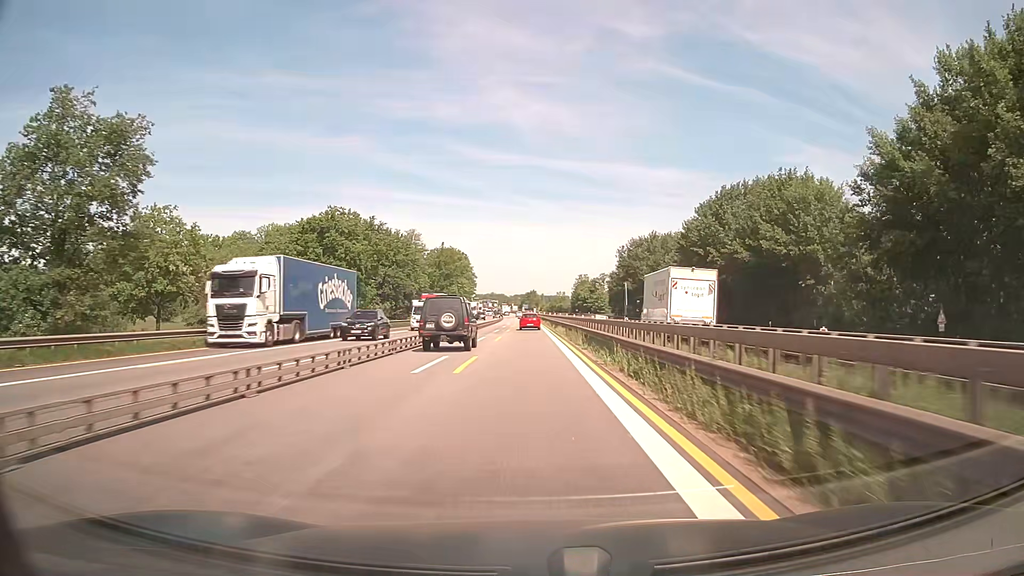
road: motorway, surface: asphalt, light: Day
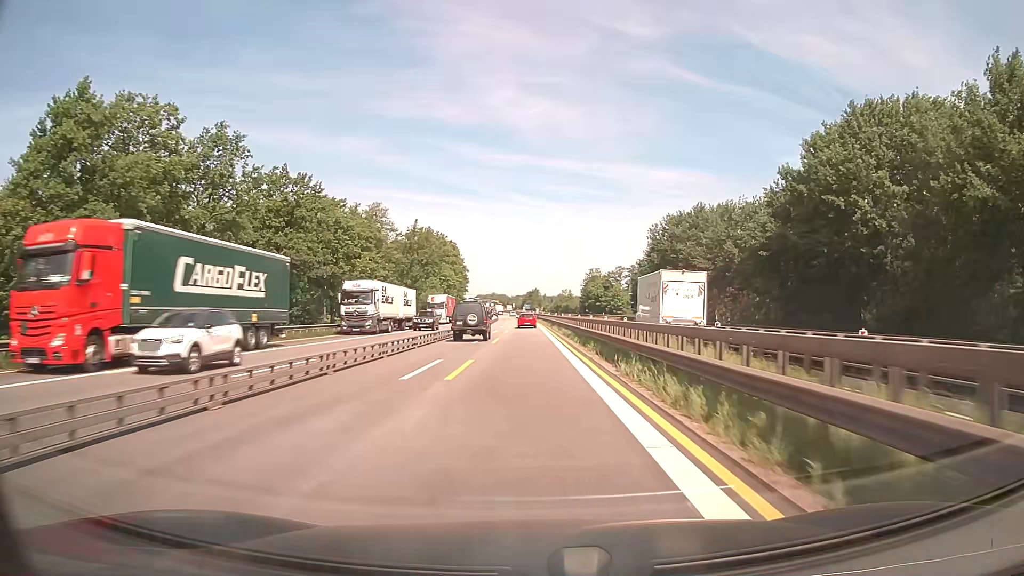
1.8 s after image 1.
(0.0, +37.6) m; 0°
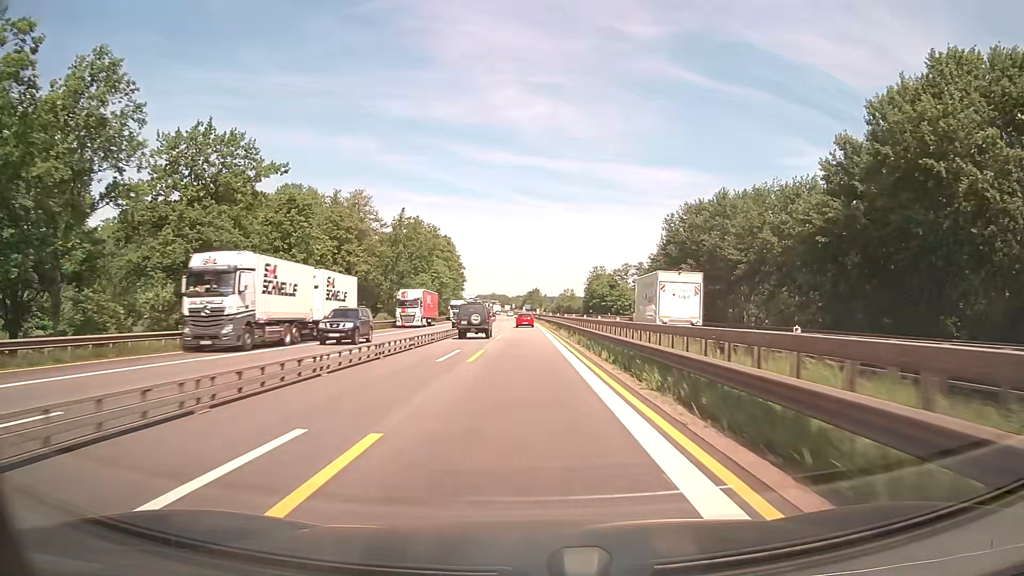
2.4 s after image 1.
(0.0, +12.5) m; 0°
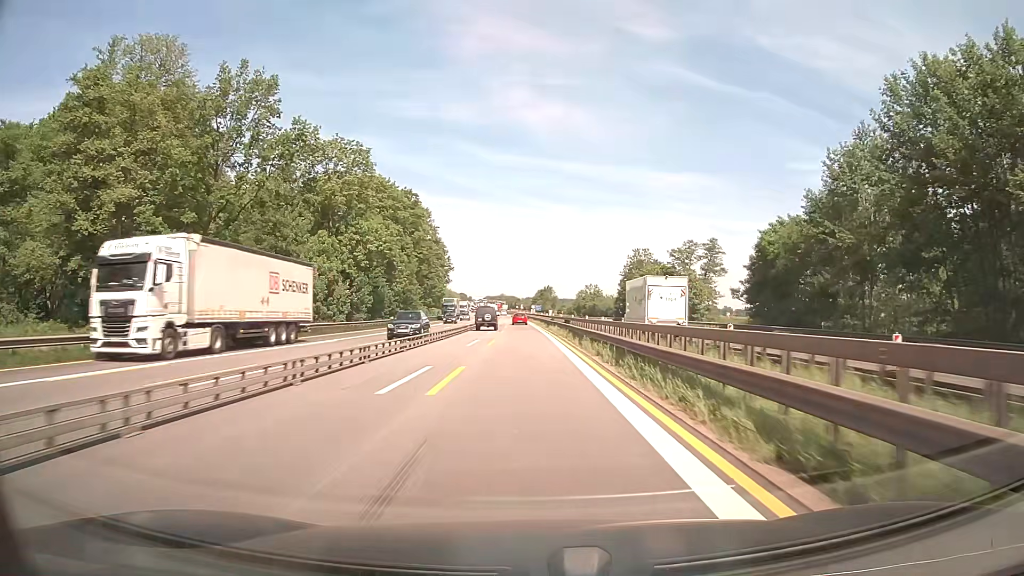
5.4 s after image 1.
(-0.3, +62.4) m; -1°
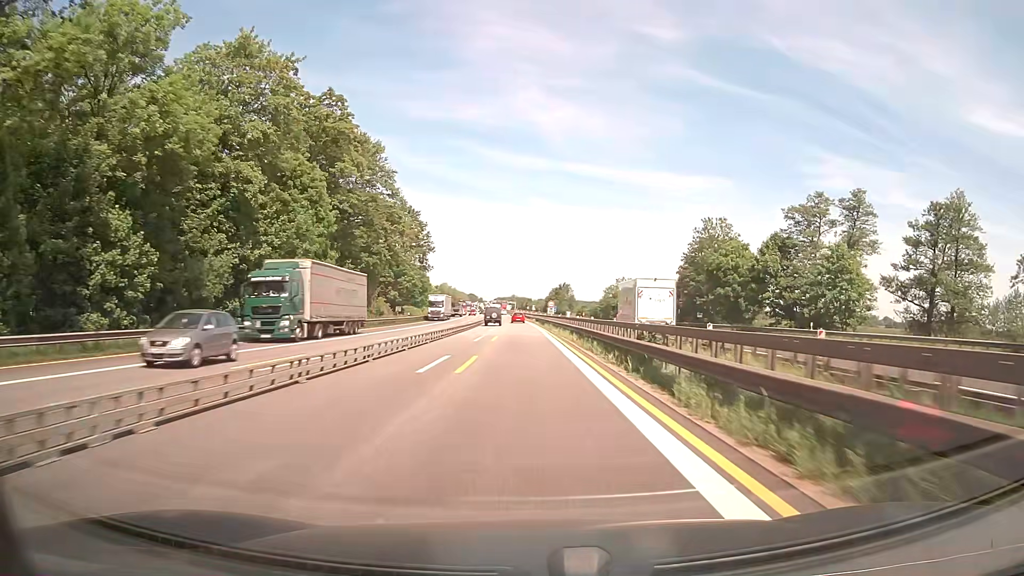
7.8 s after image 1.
(-0.4, +50.0) m; -1°
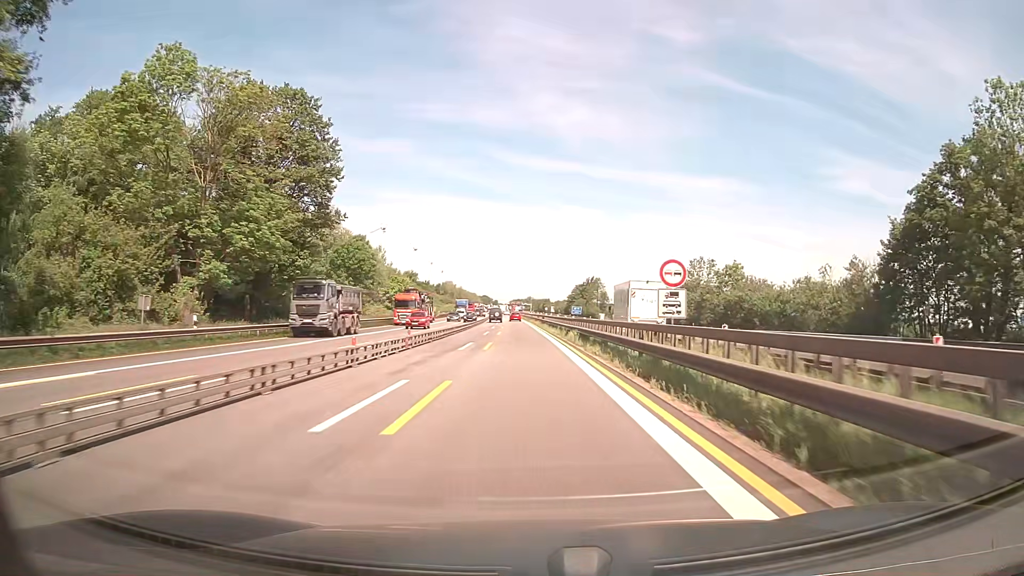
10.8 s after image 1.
(-0.8, +62.4) m; -1°
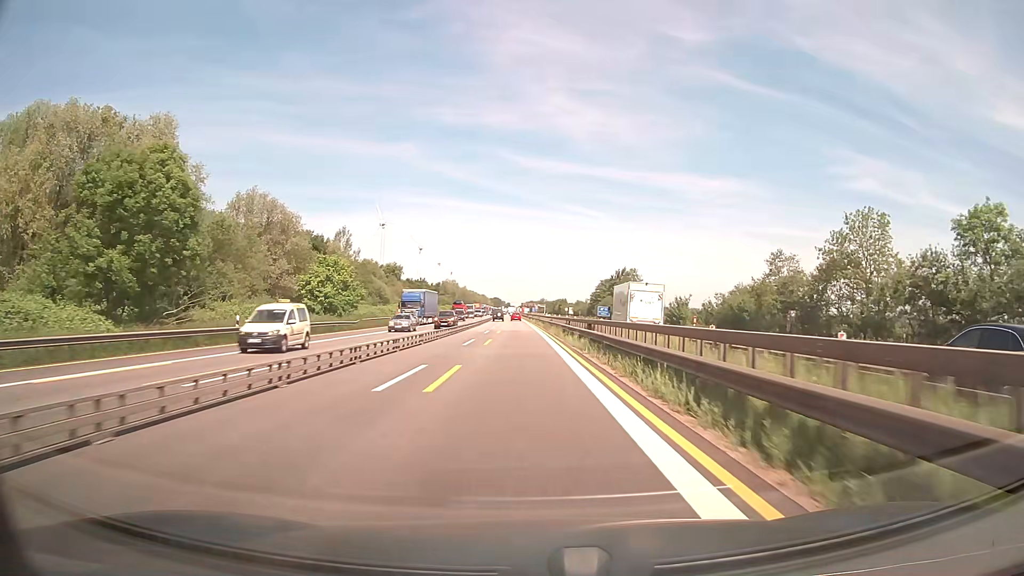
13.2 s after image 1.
(-0.6, +50.0) m; -1°
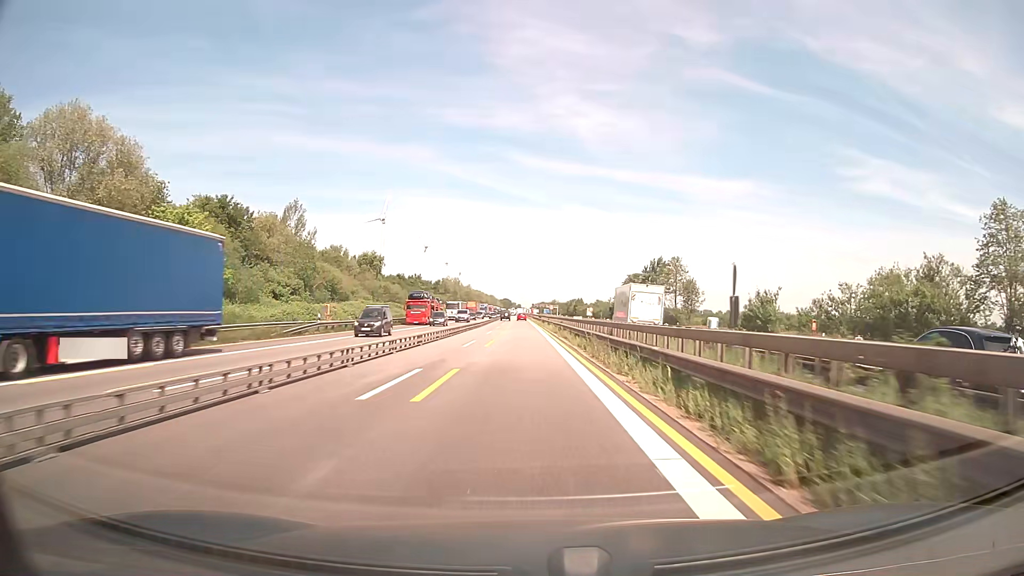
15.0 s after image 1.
(-0.3, +37.4) m; -1°
(0, +10) (0, +20) (0, +30) (0, +40) (0, +50) (0, +60) (-1, +70) (-1, +80) (-1, +90) (-1, +100) m
